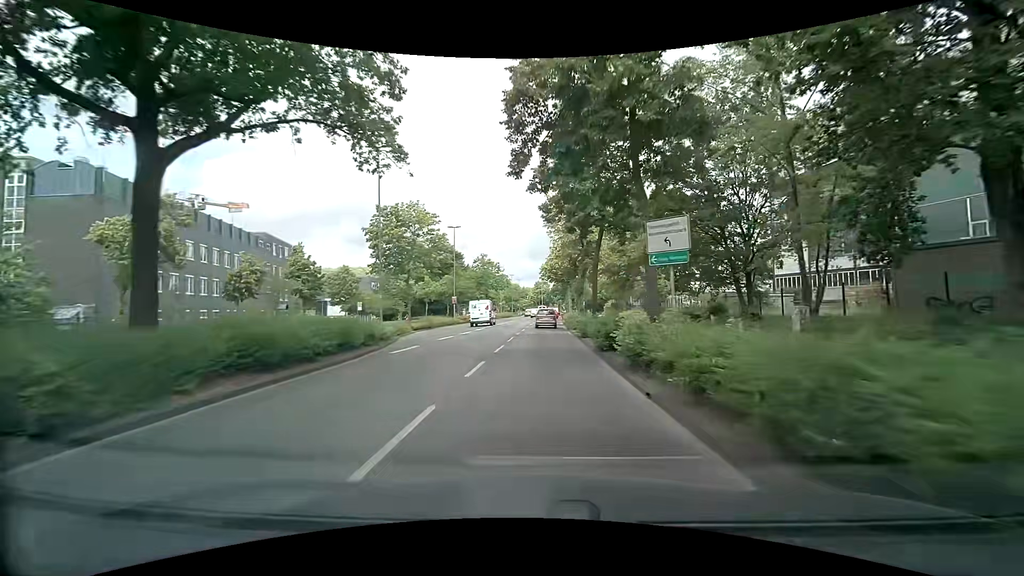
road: primary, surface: asphalt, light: Day
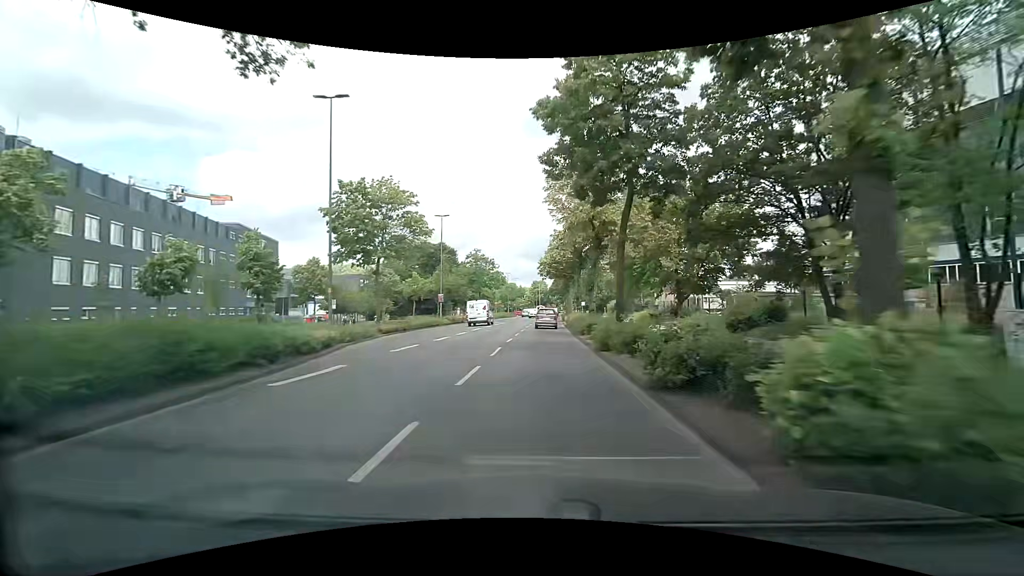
(+0.1, +7.3) m; +1°
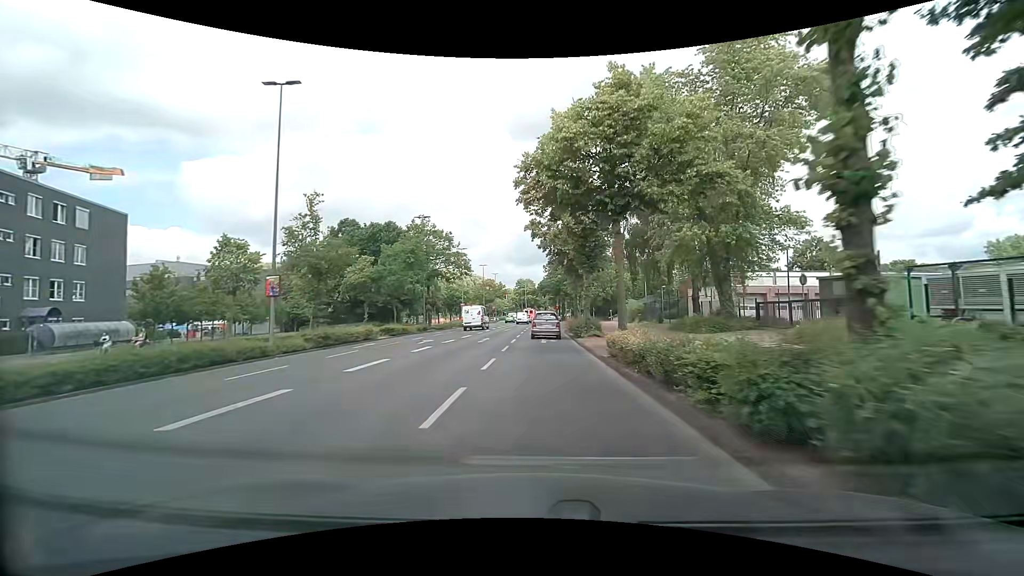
(+0.8, +33.4) m; +2°
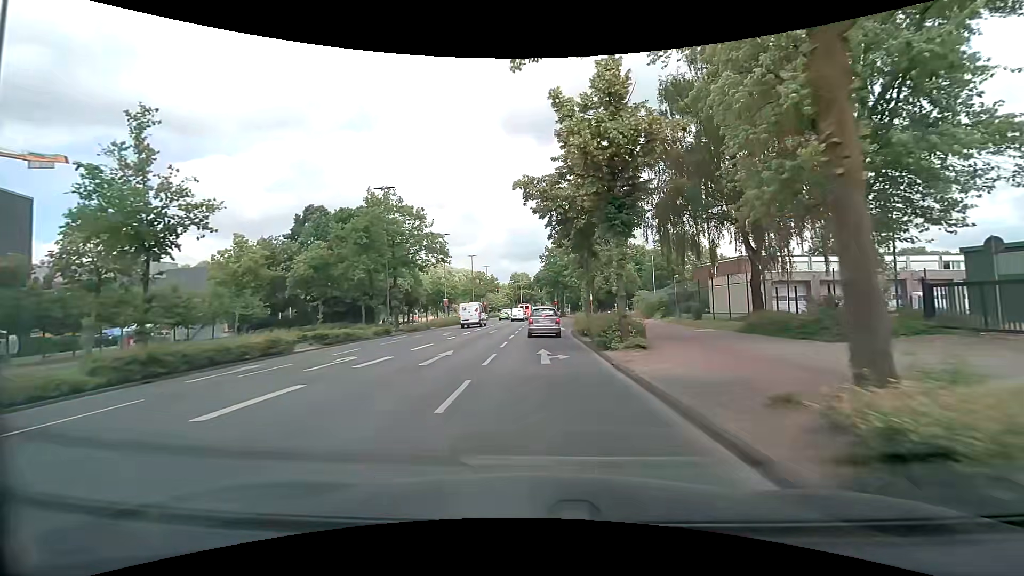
(0.0, +11.5) m; -1°
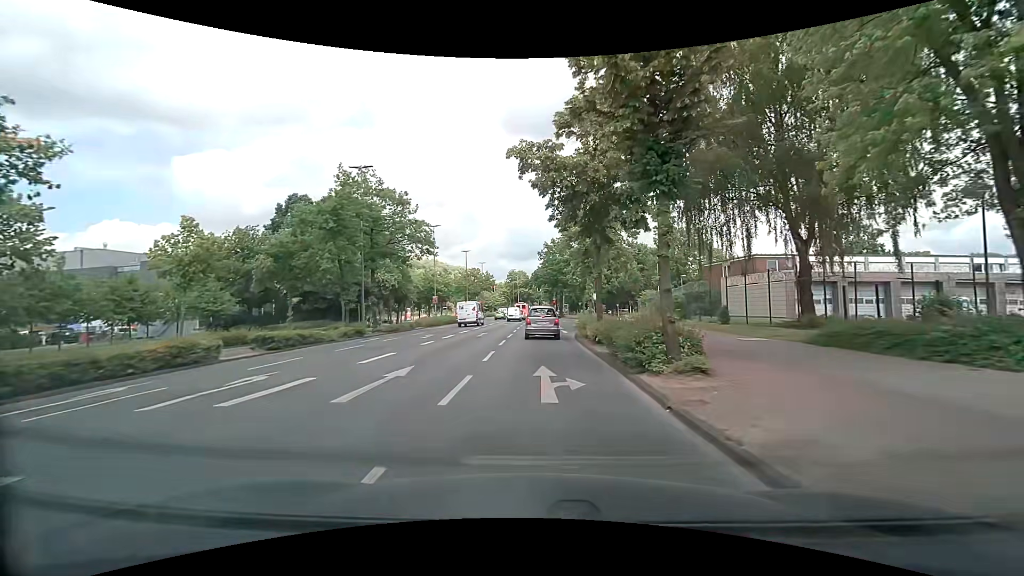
(+0.1, +5.3) m; 0°
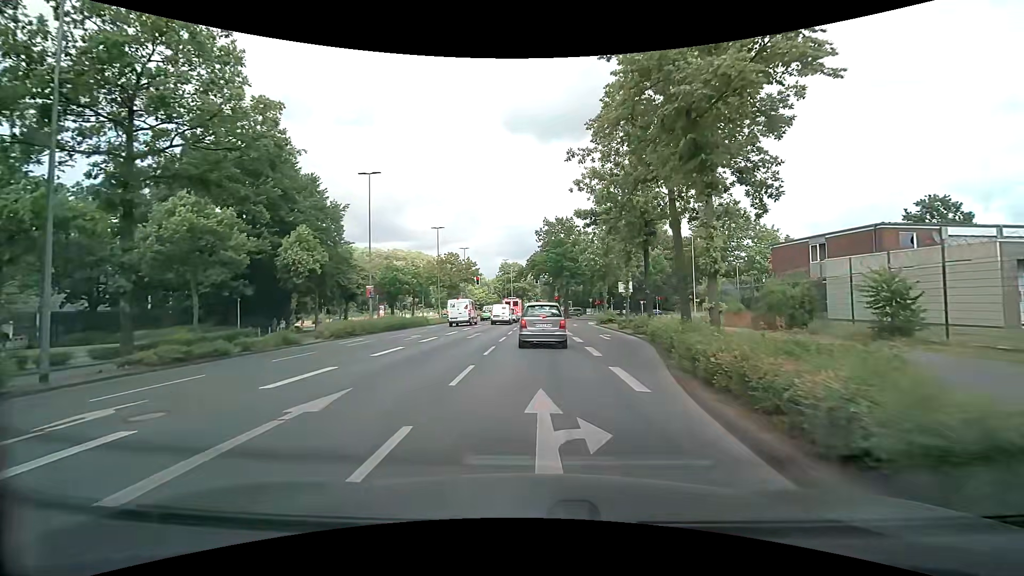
(+0.6, +22.7) m; +1°
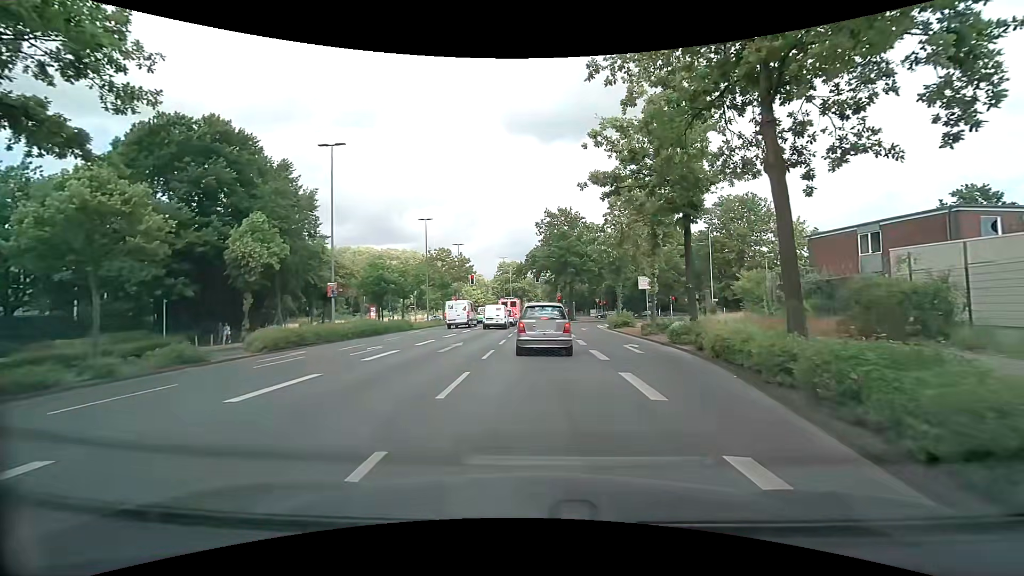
(+0.1, +6.9) m; 0°
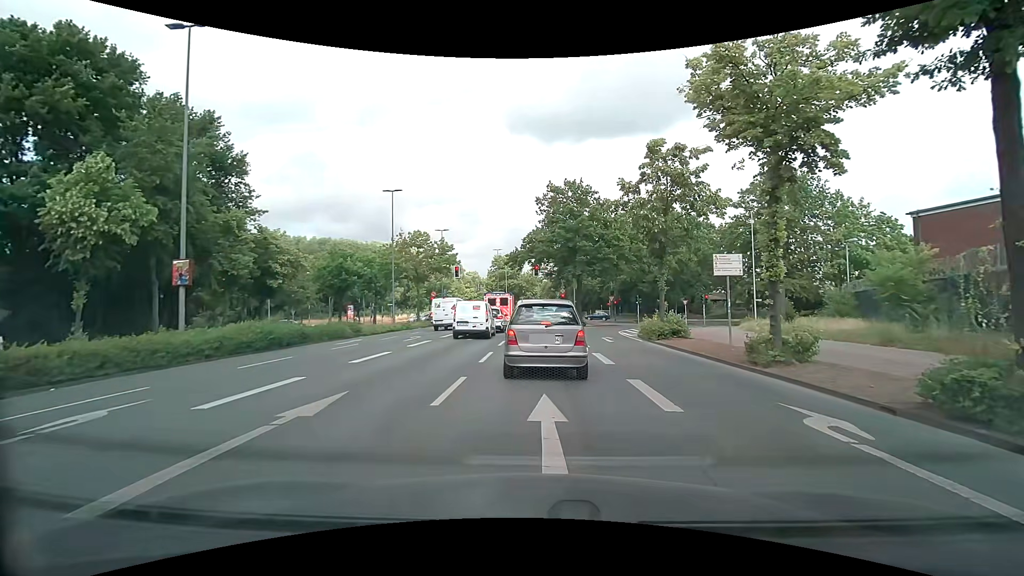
(0.0, +12.8) m; 0°
